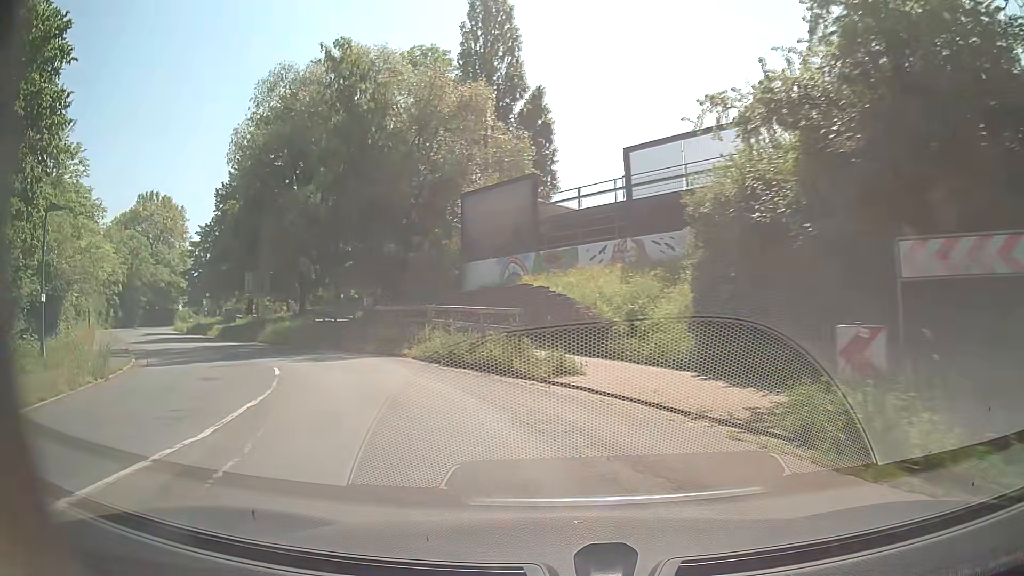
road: secondary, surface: asphalt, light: Day
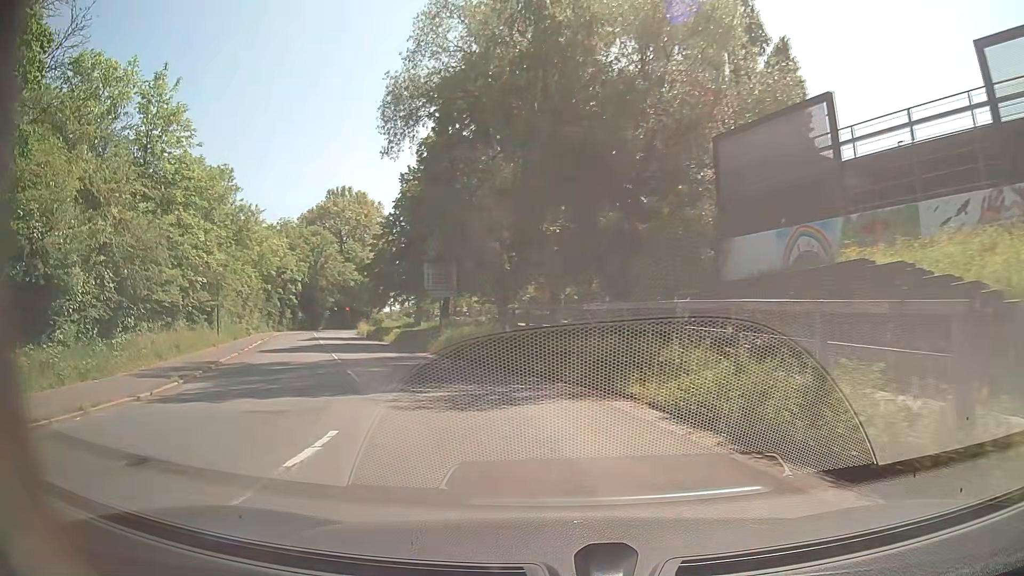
(-1.9, +10.4) m; -20°
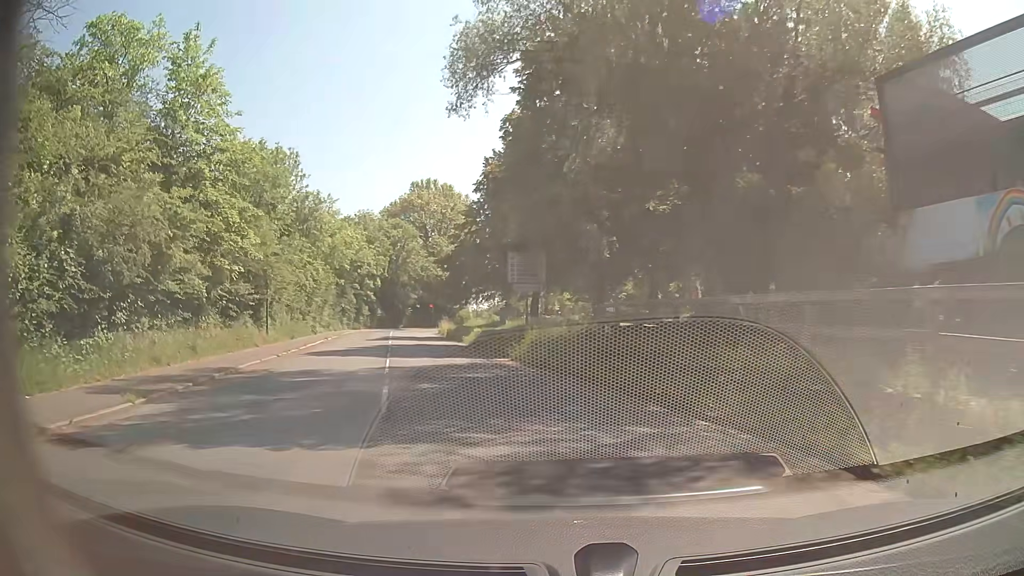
(-0.4, +5.5) m; -8°
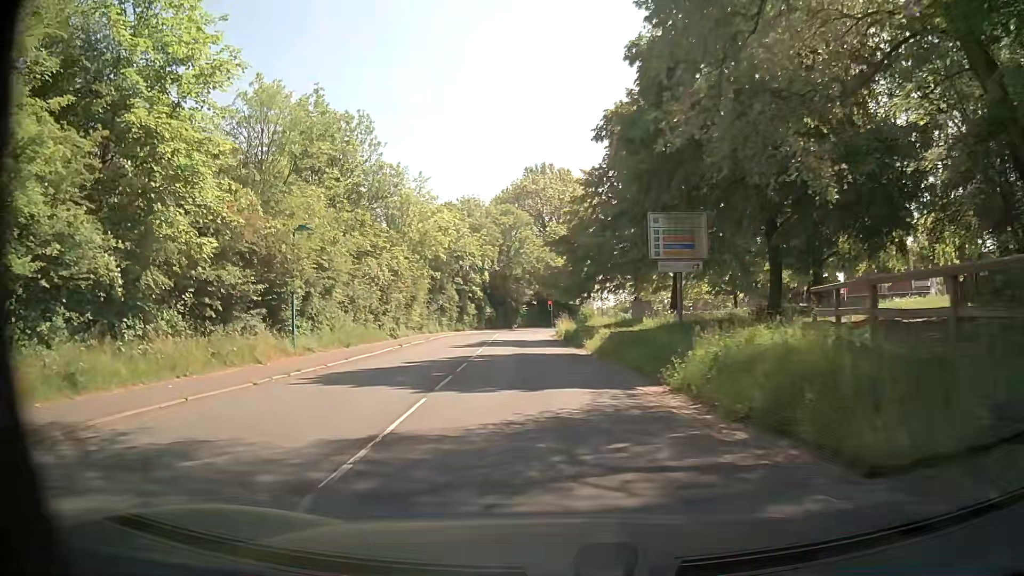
(-1.2, +11.6) m; -11°
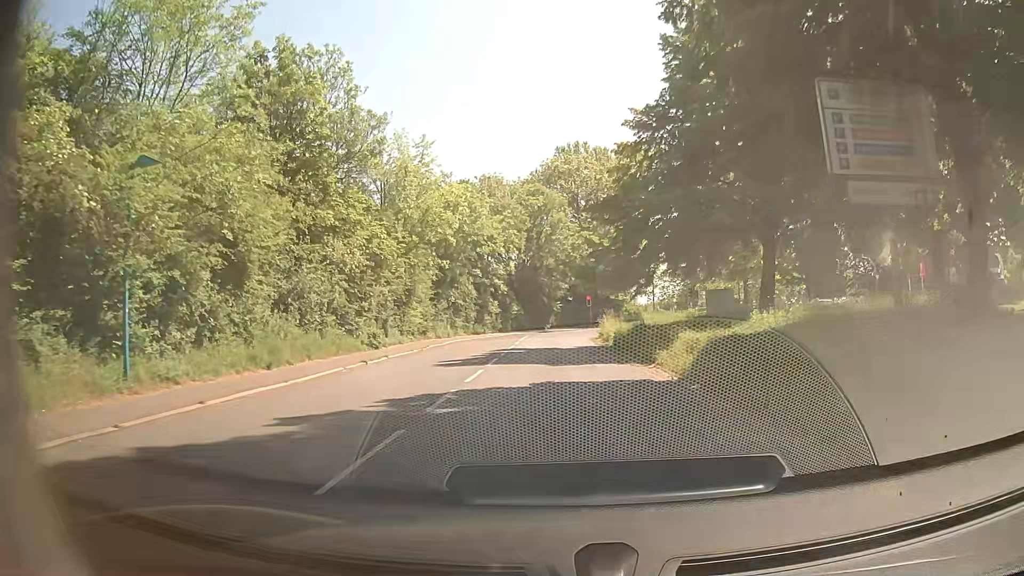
(-0.4, +12.4) m; -3°
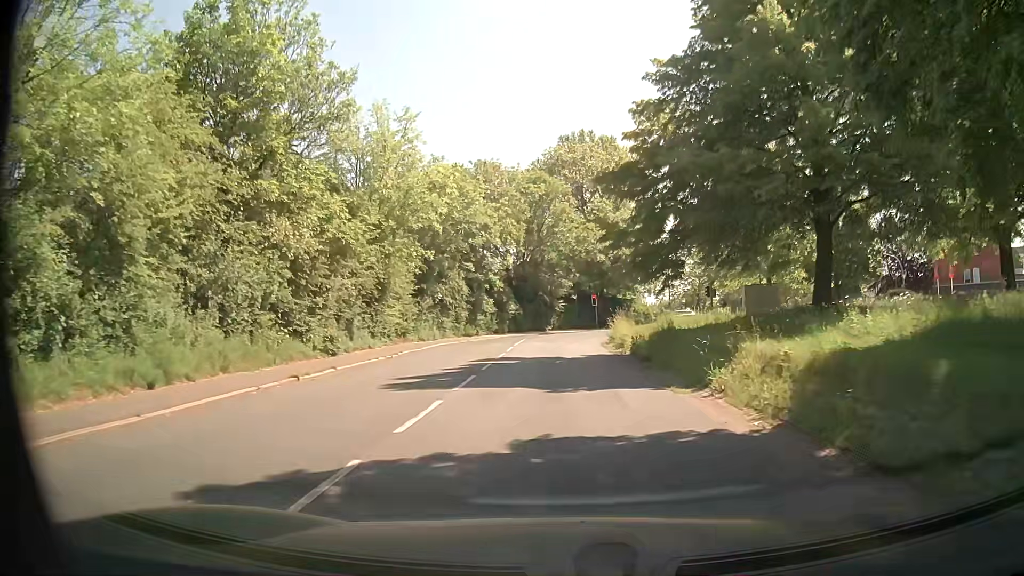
(0.0, +6.3) m; 0°
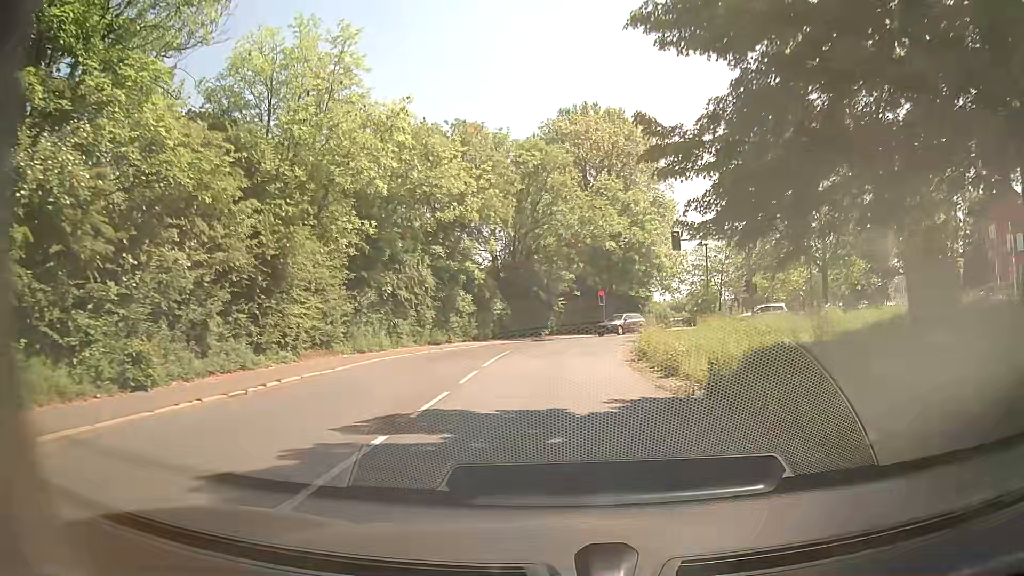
(0.0, +12.3) m; 0°
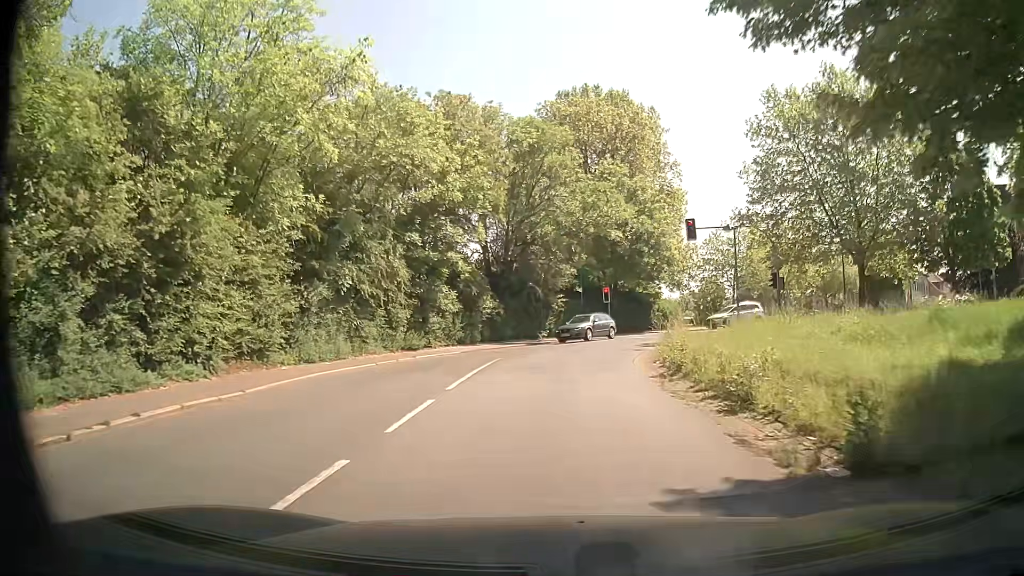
(0.0, +5.8) m; 0°
